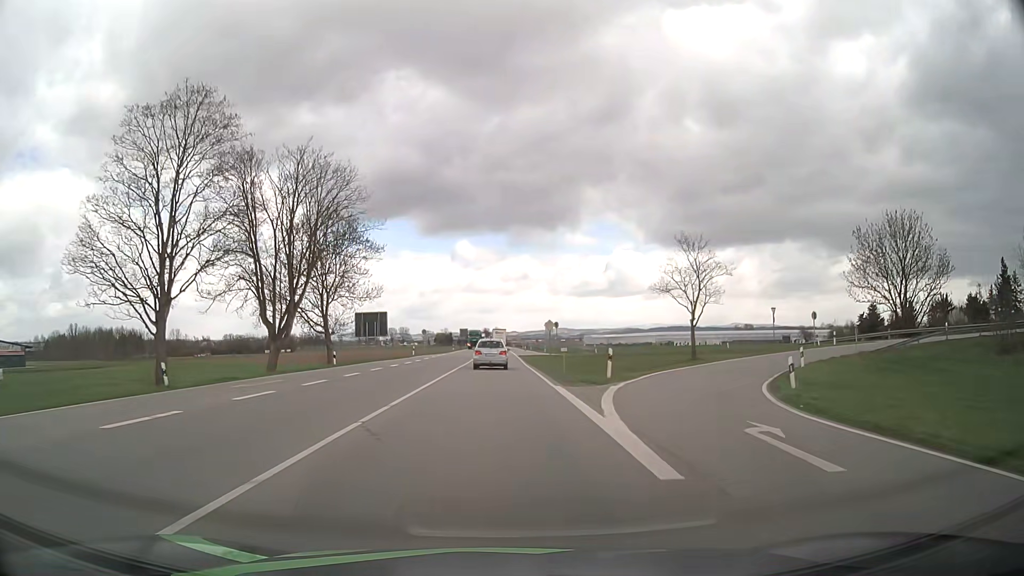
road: primary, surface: asphalt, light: Day
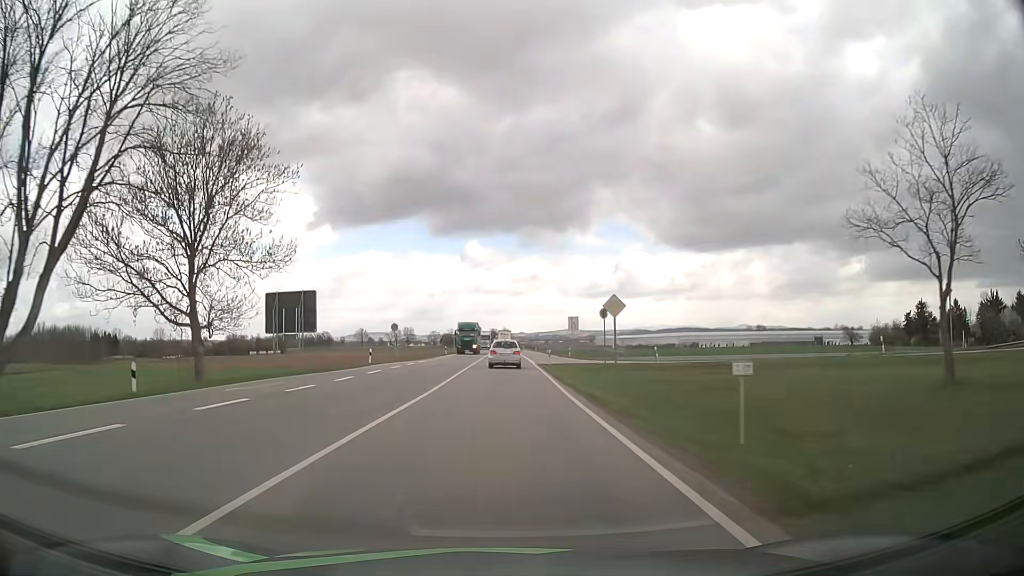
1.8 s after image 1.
(-0.3, +26.7) m; -1°
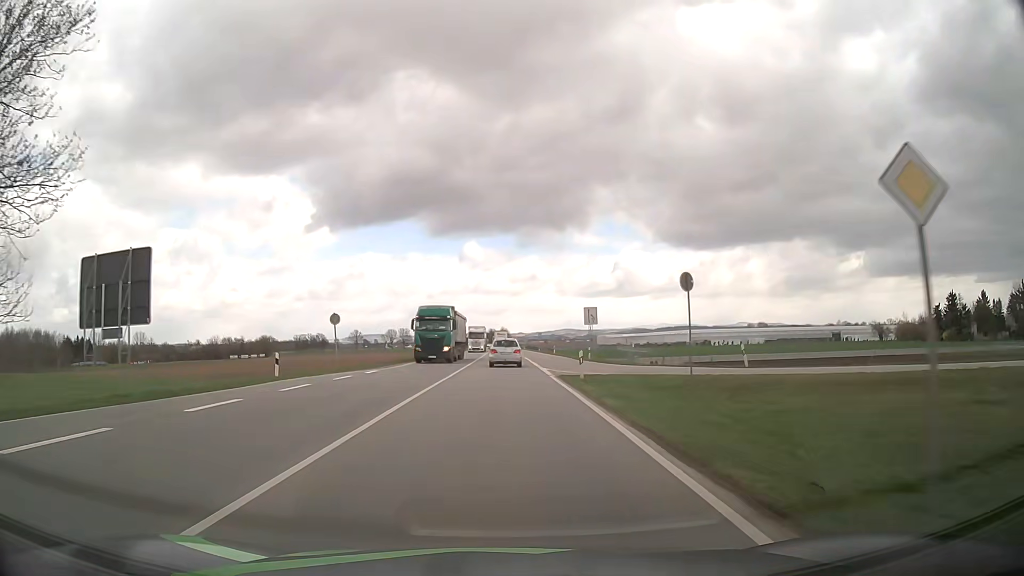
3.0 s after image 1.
(0.0, +18.4) m; 0°
(0, +10) (0, +20) (0, +30) (0, +40) (0, +50) (0, +60) (0, +70) (0, +80) (0, +90) (0, +100) m
